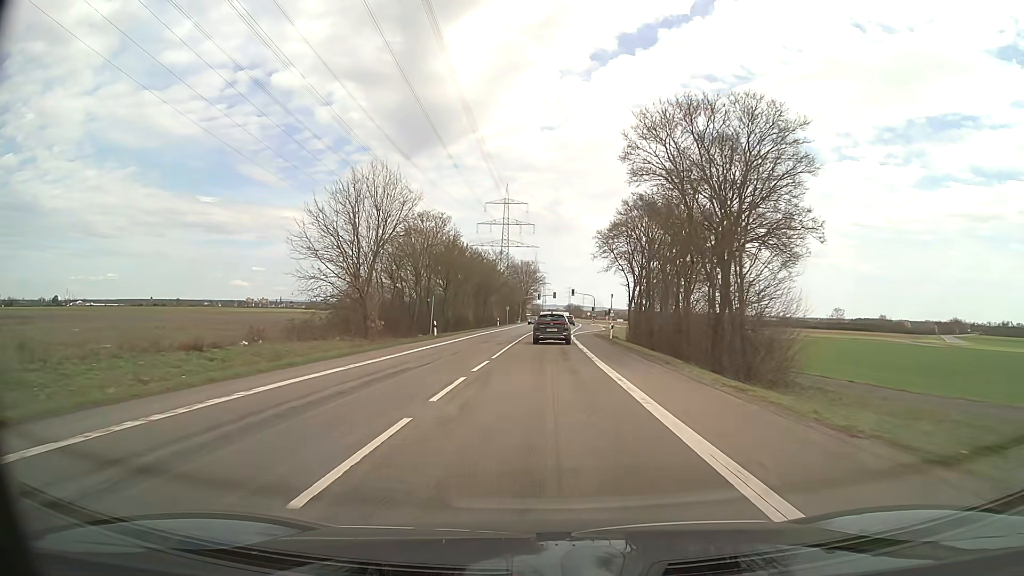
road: secondary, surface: asphalt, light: Day
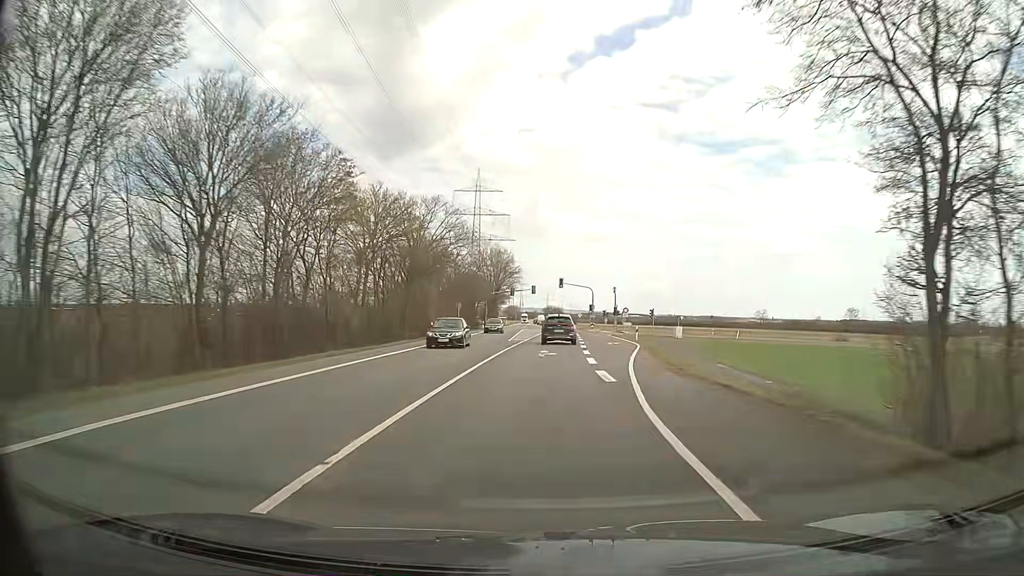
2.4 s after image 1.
(+0.7, +43.1) m; +2°
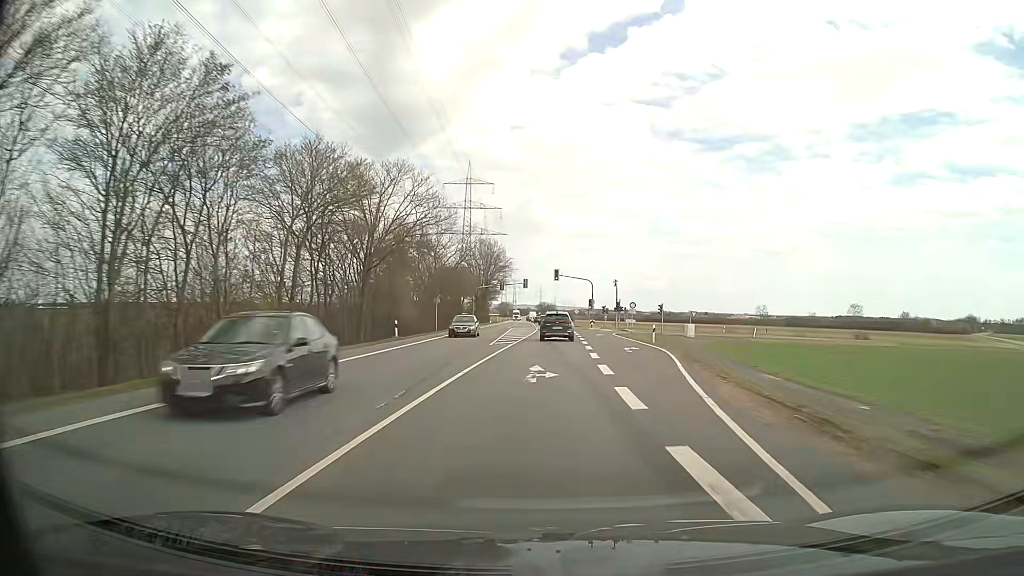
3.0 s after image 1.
(0.0, +10.8) m; +1°
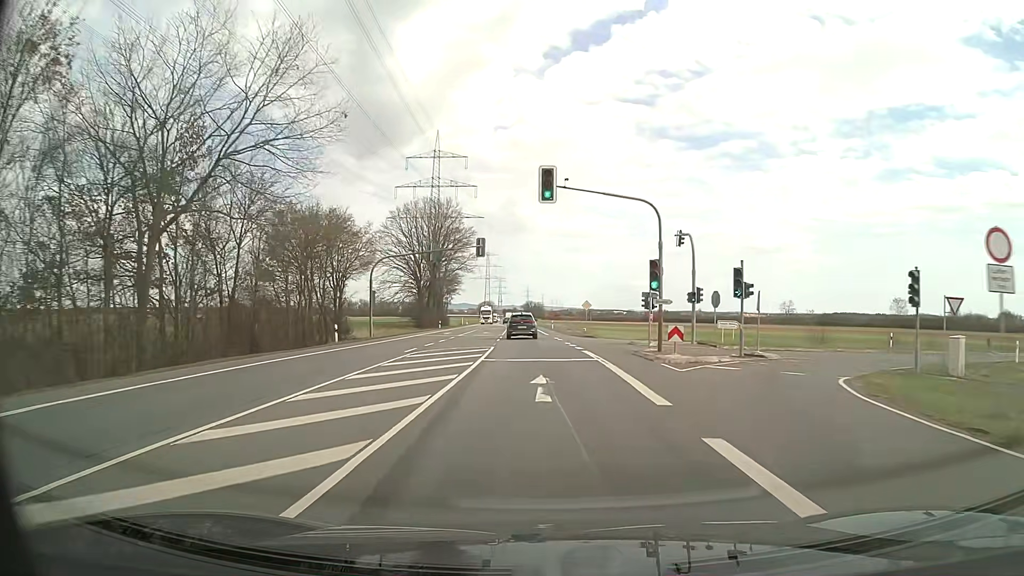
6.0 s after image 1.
(+0.6, +53.9) m; +1°
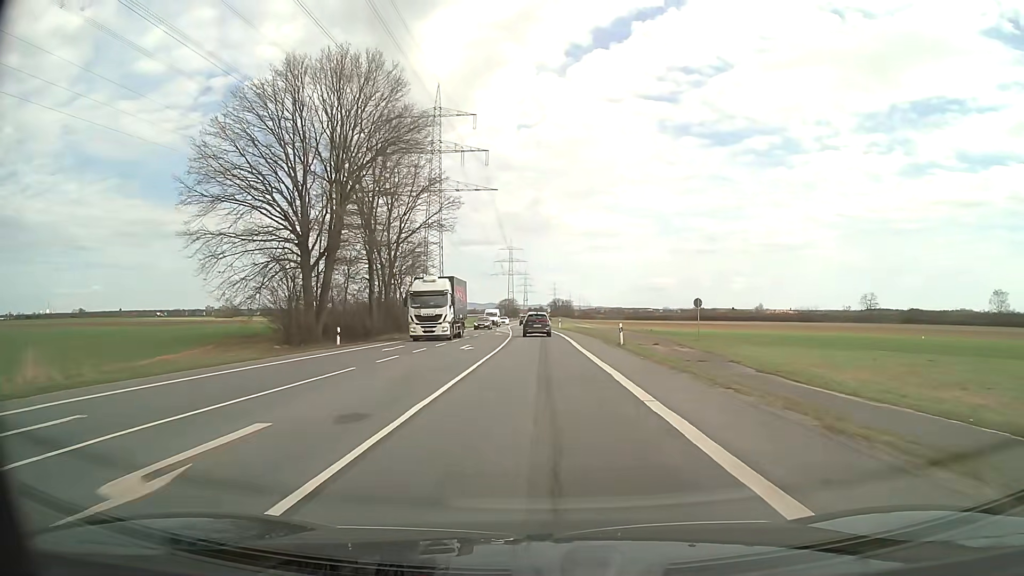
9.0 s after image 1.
(-1.2, +53.9) m; -2°
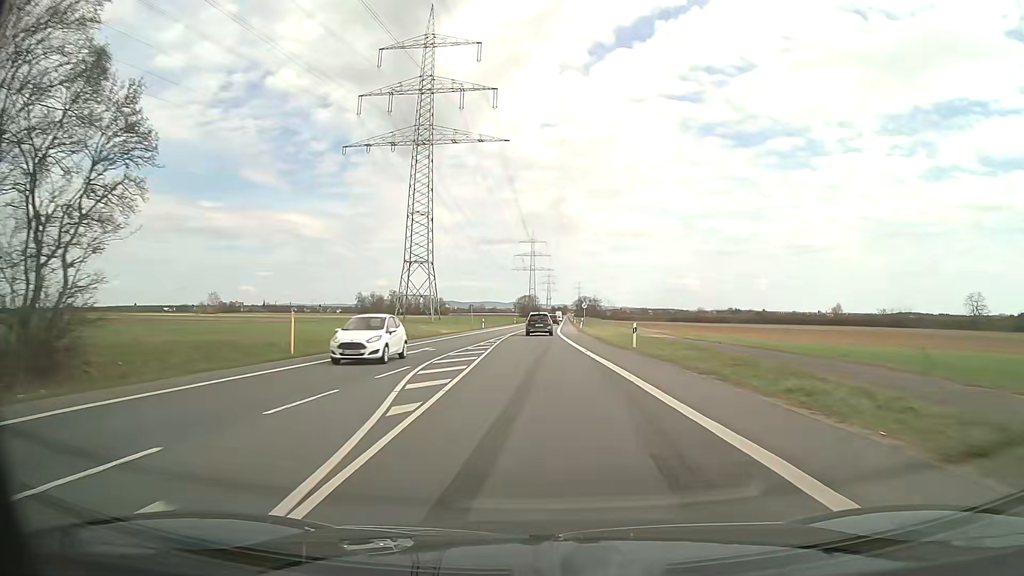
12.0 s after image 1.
(-0.8, +54.0) m; -2°
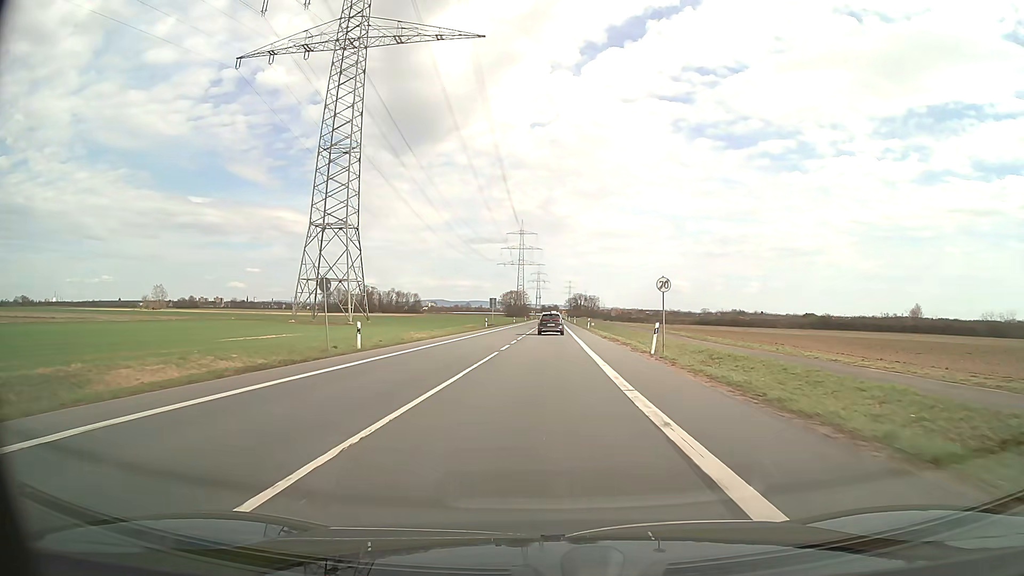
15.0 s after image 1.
(-0.1, +54.0) m; +1°
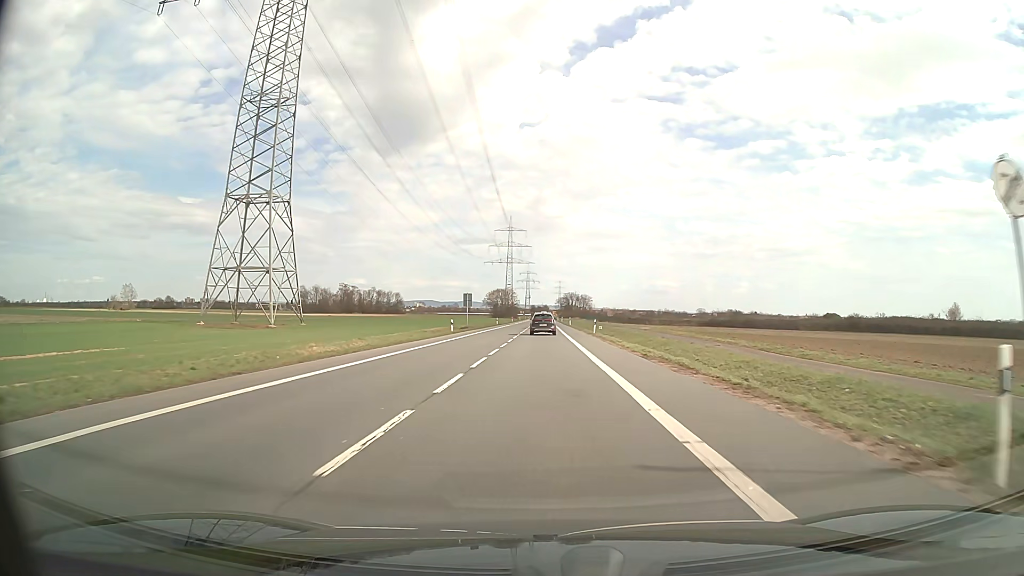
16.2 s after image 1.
(+0.2, +21.6) m; +1°
(0, +10) (0, +20) (0, +30) (0, +40) (0, +50) (0, +60) (0, +70) (0, +80) (0, +90) (0, +100) m
